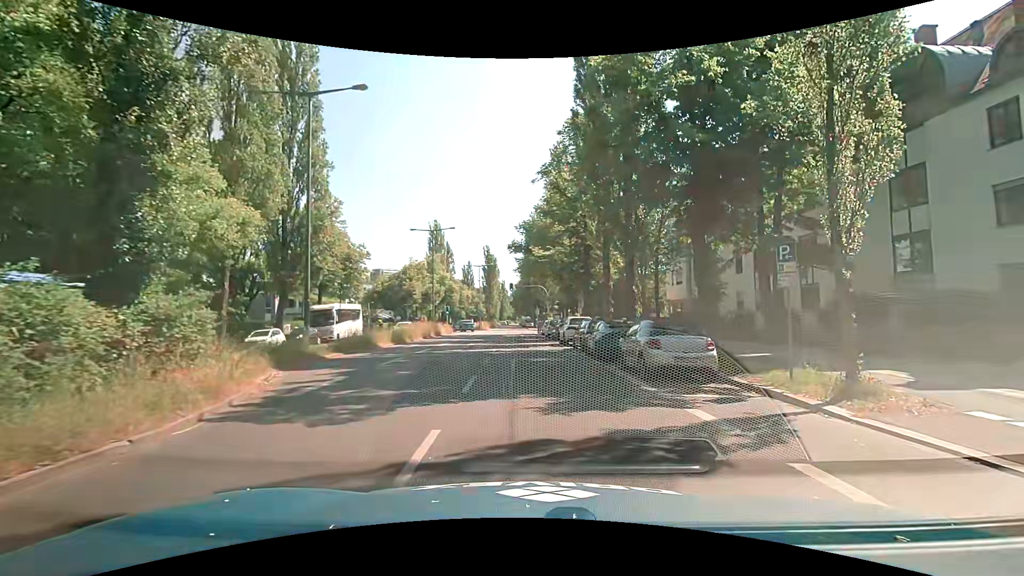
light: Day
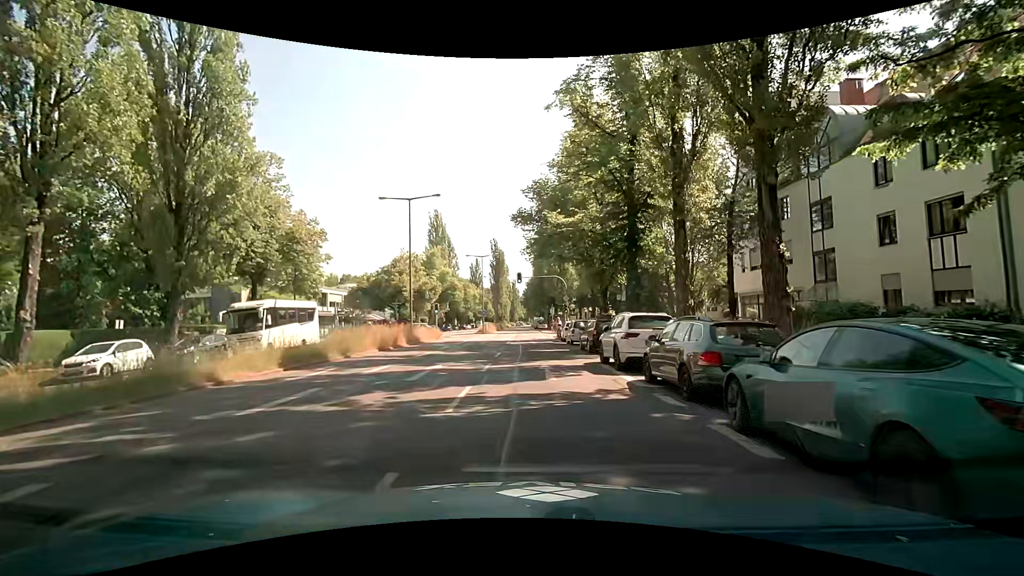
(0.0, +14.0) m; -1°
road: secondary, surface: asphalt
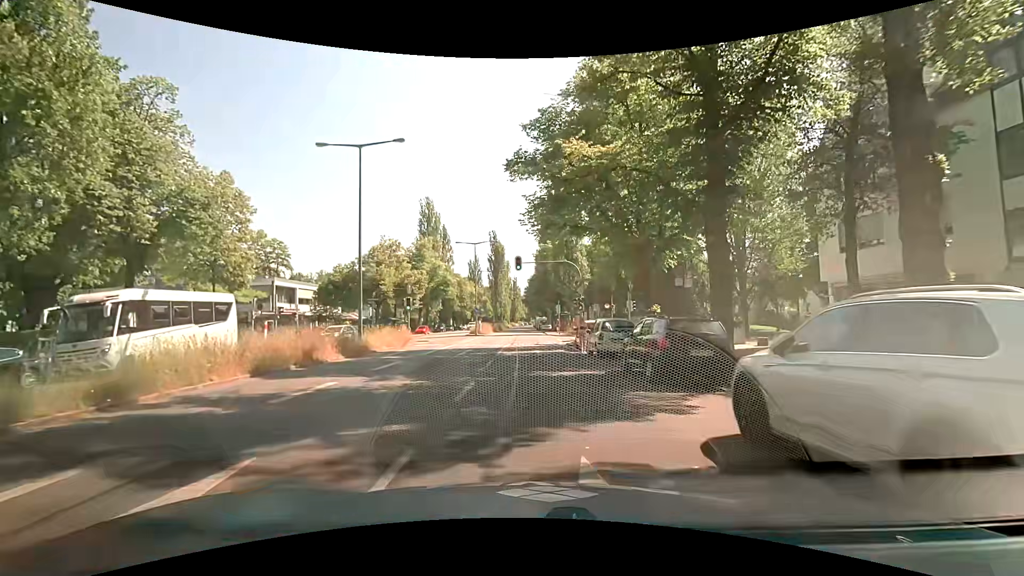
(0.0, +11.4) m; -2°
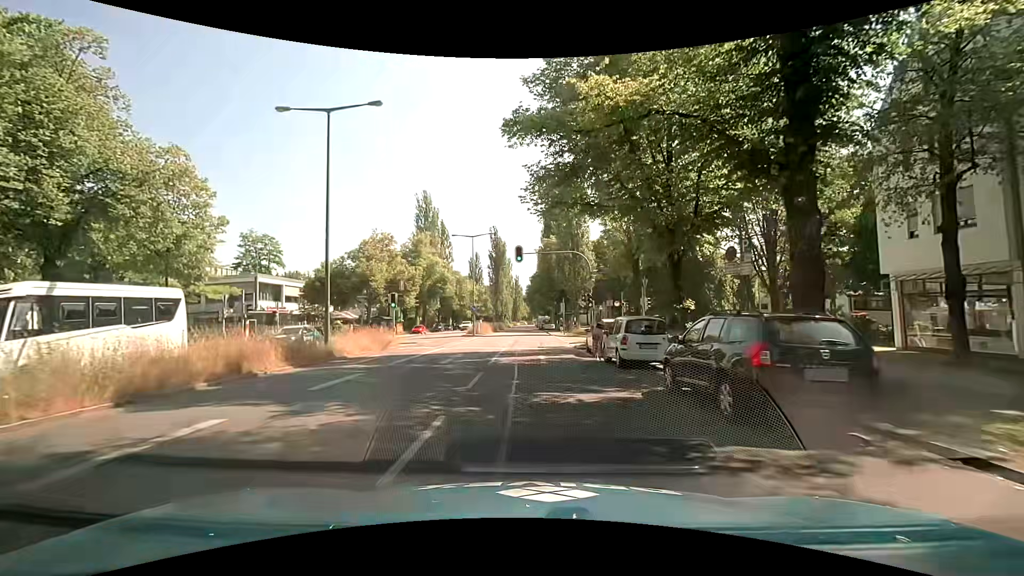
(+0.1, +4.4) m; 0°
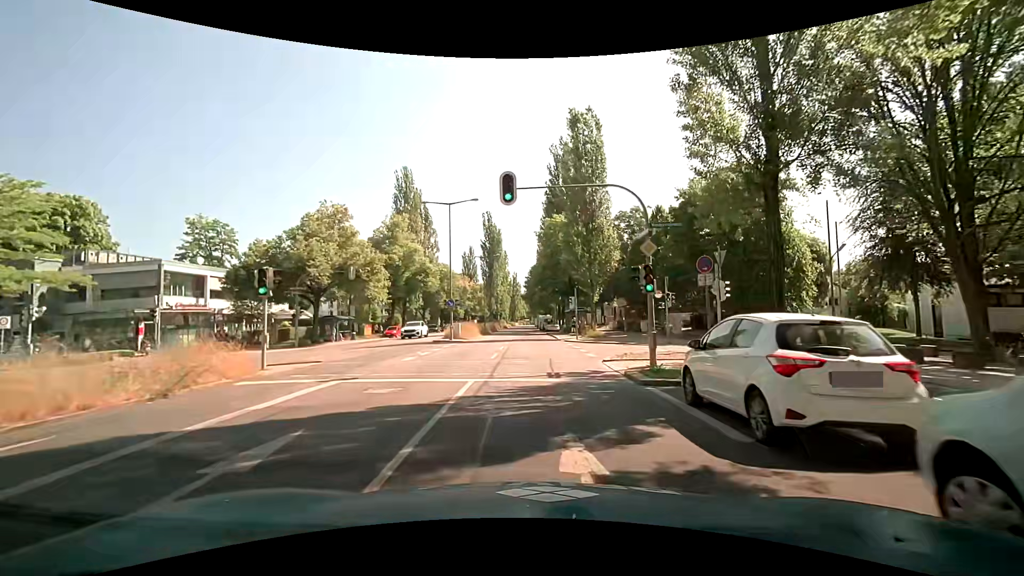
(+0.3, +14.8) m; +1°
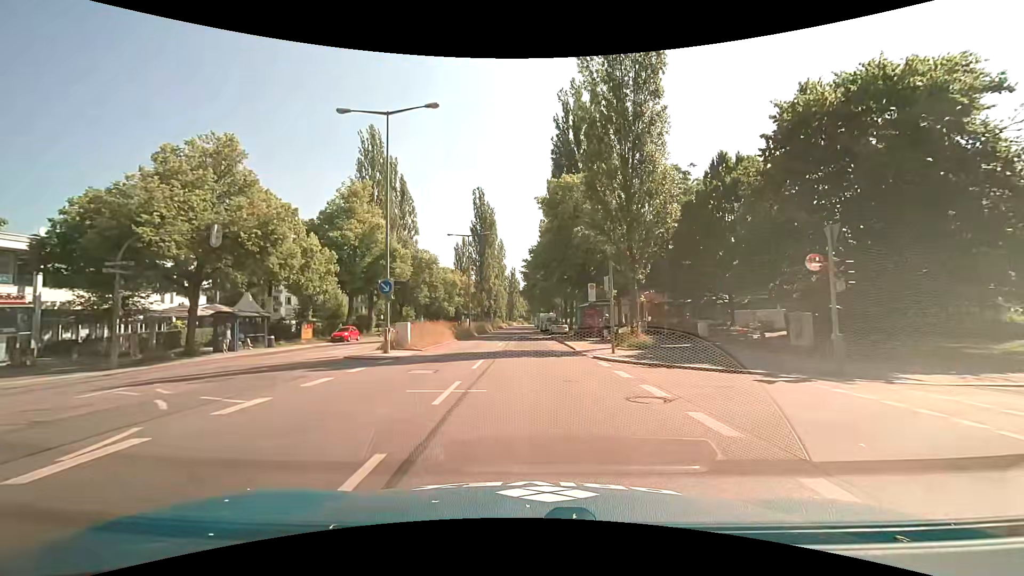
(+0.1, +16.8) m; 0°
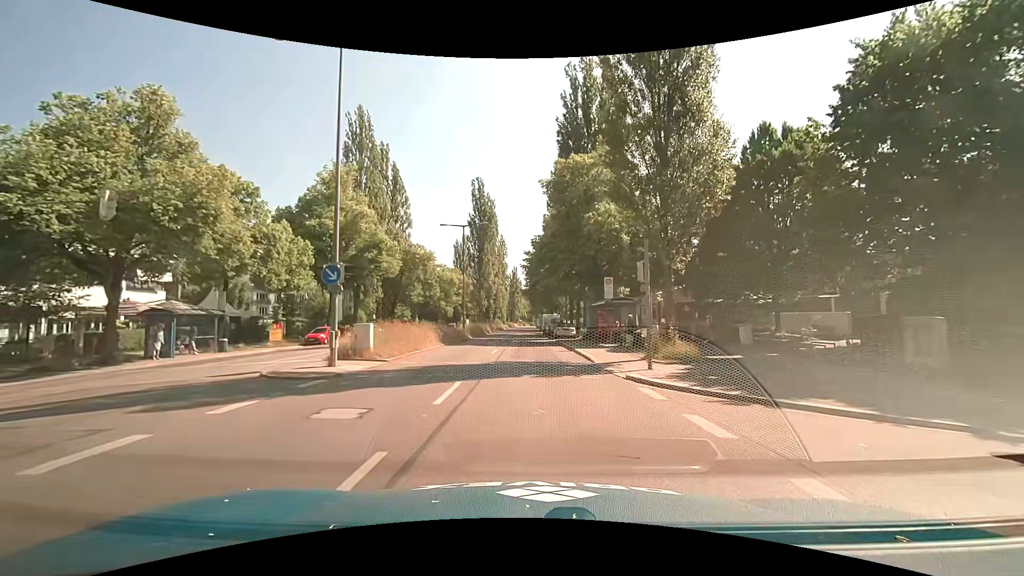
(0.0, +5.9) m; -1°
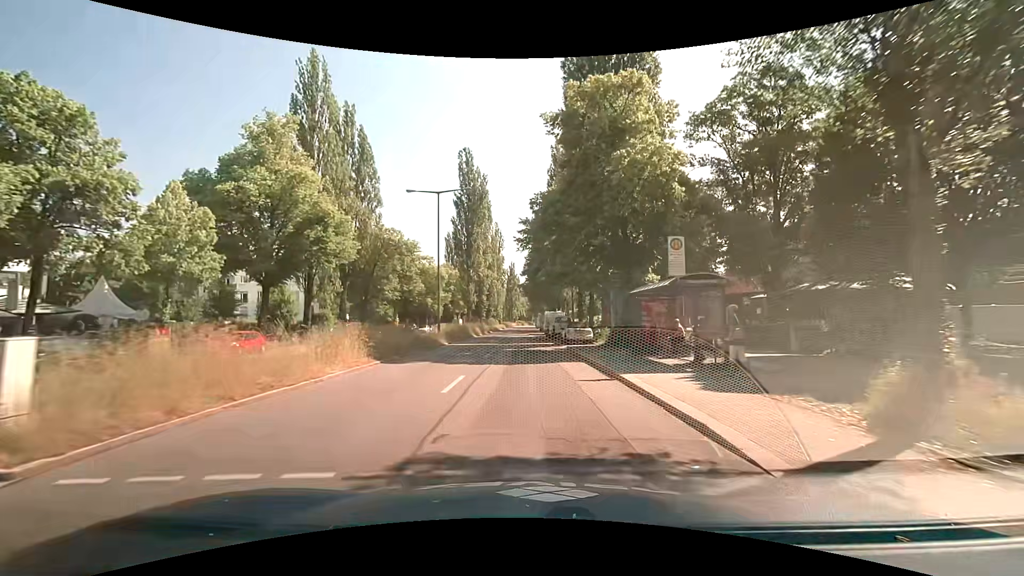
(+0.2, +12.4) m; +1°
(0, +10) (0, +20) (0, +30) (-1, +40) (-1, +50) (-1, +60) (-1, +70) (-1, +80) (-1, +90) (-1, +100) m
